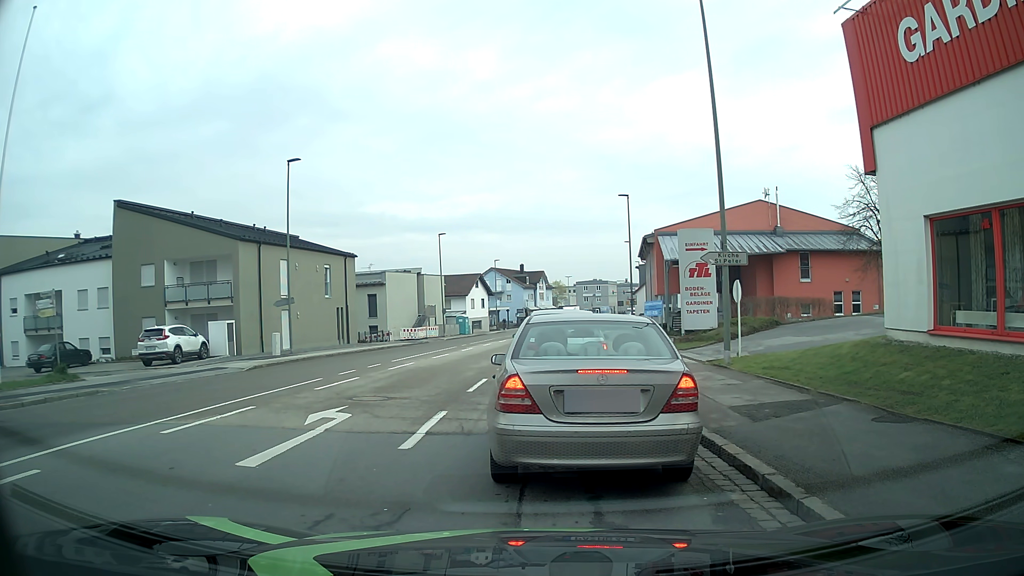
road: tertiary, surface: asphalt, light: Day
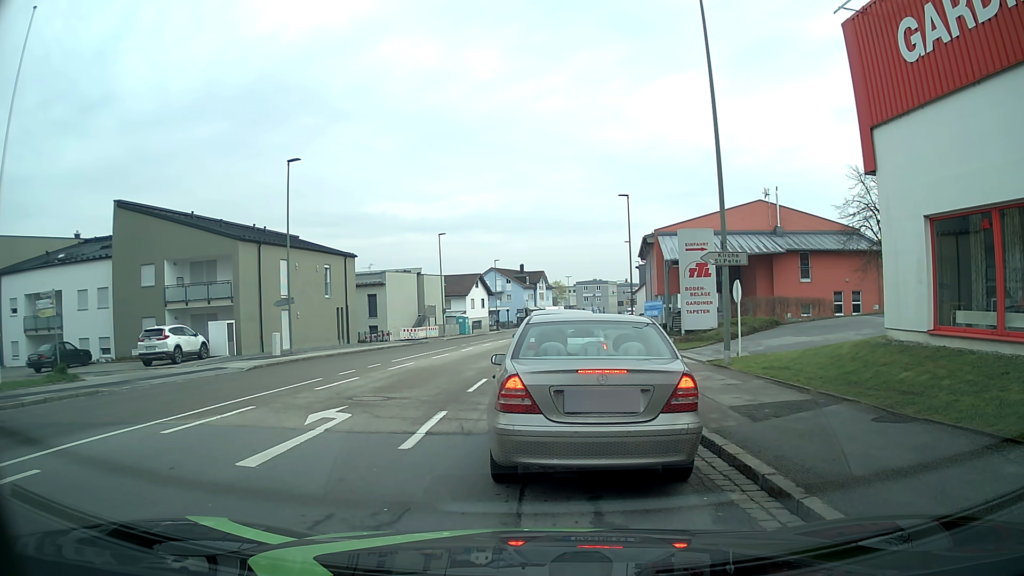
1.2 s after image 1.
(0.0, 0.0) m; 0°
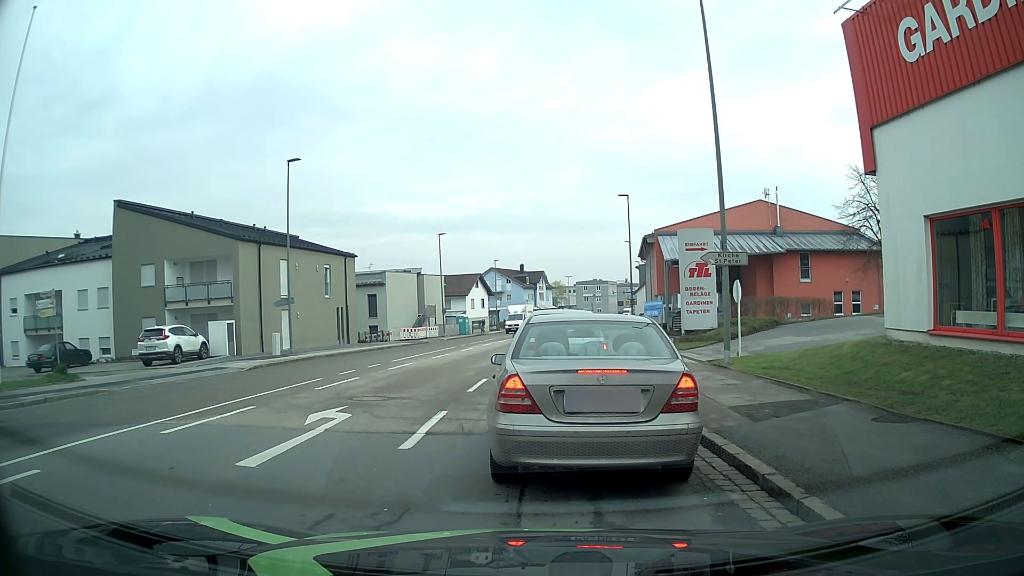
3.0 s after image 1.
(0.0, 0.0) m; 0°
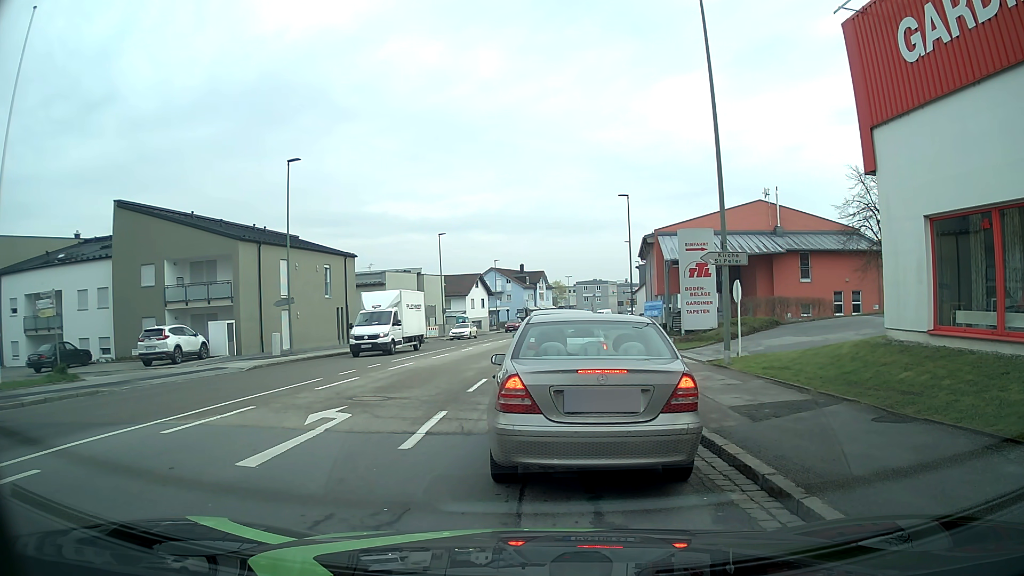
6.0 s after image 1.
(0.0, 0.0) m; 0°
(0, +10) (0, +20) (+1, +30) (+2, +40) (+4, +50) (+5, +60) (+7, +70) (+9, +79) (+11, +89) (+13, +99) m
